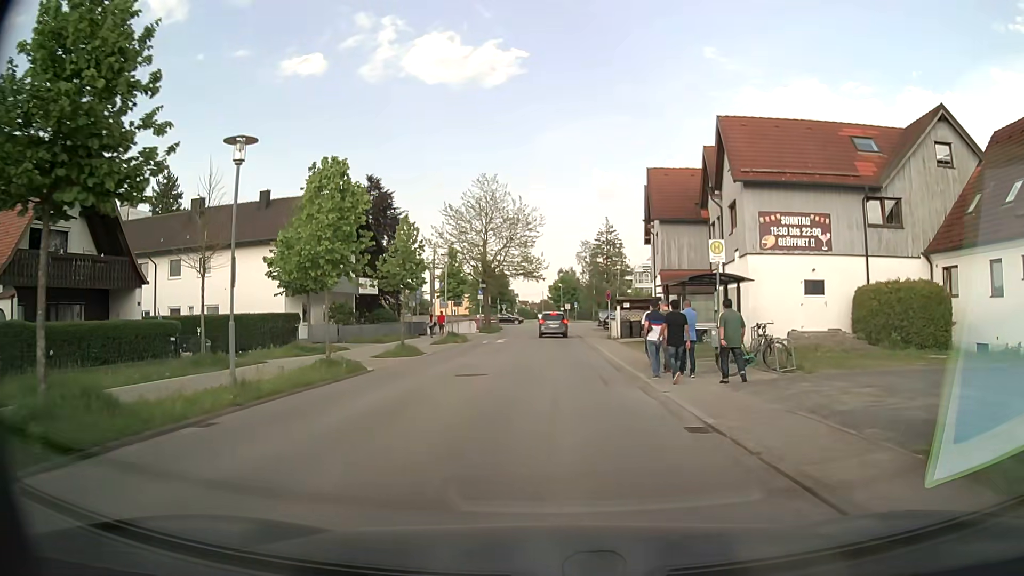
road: unclassified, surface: asphalt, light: Day
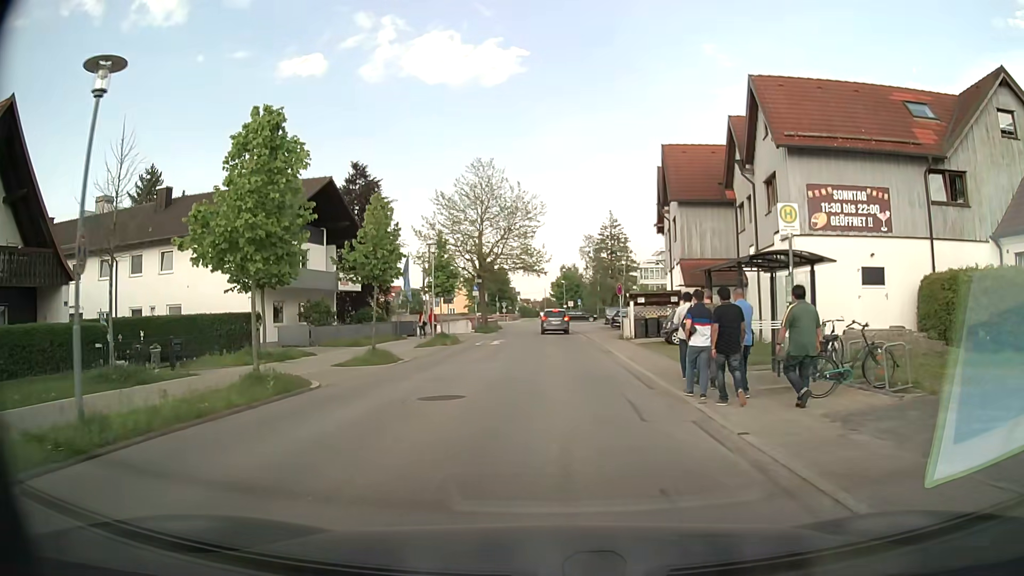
(0.0, +5.0) m; -1°
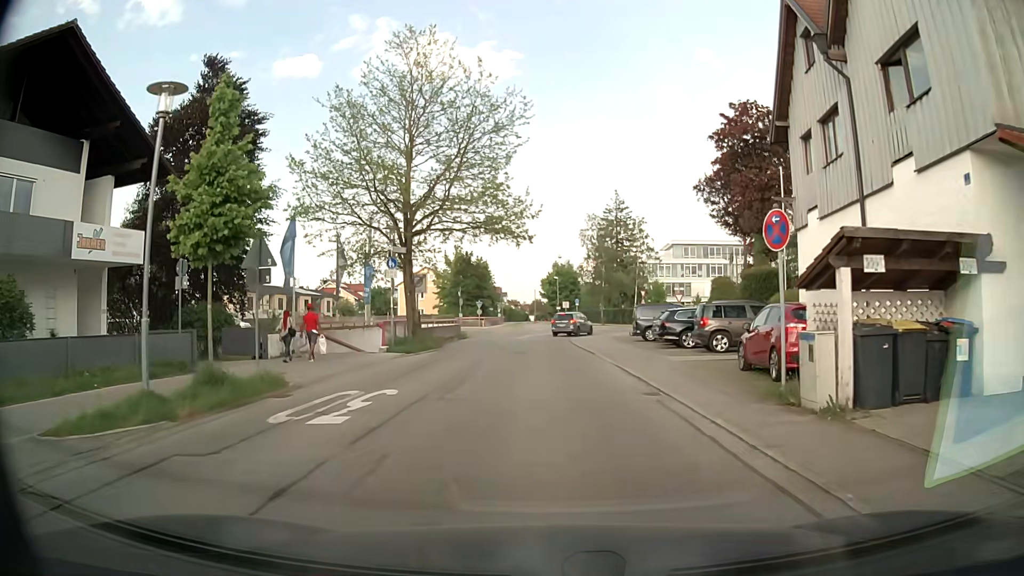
(+0.2, +24.4) m; +1°
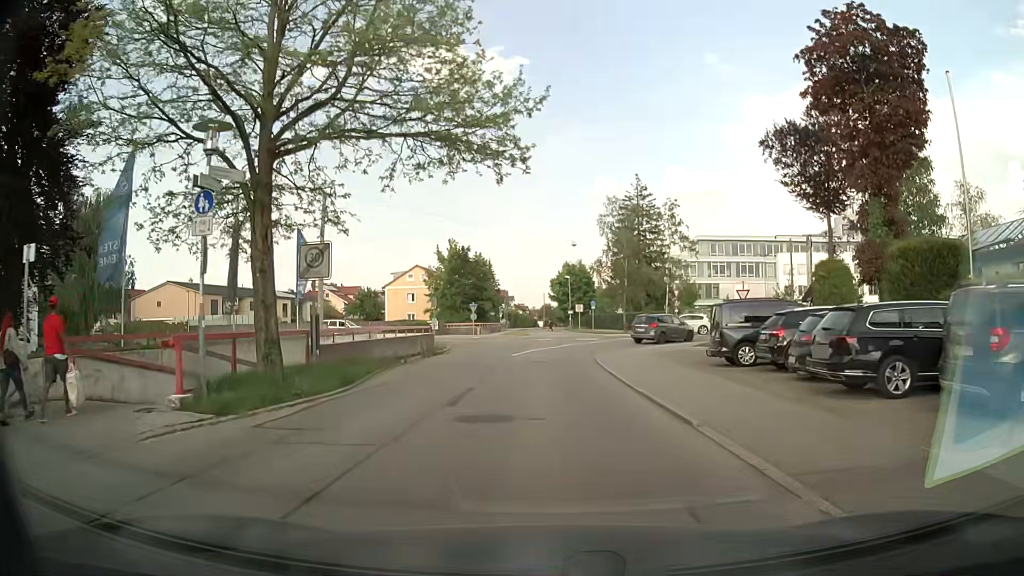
(-0.1, +14.8) m; -1°
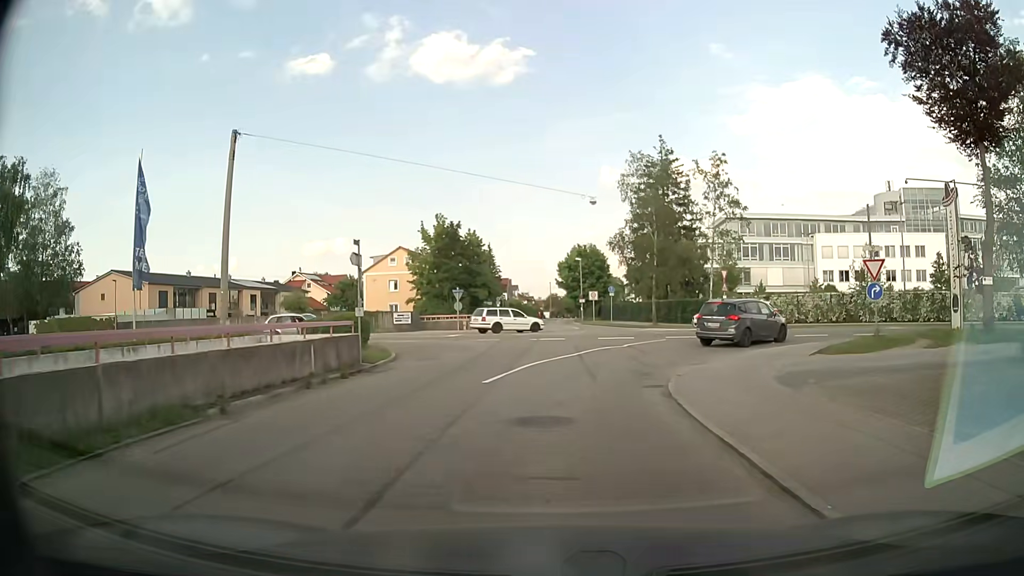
(0.0, +14.6) m; 0°
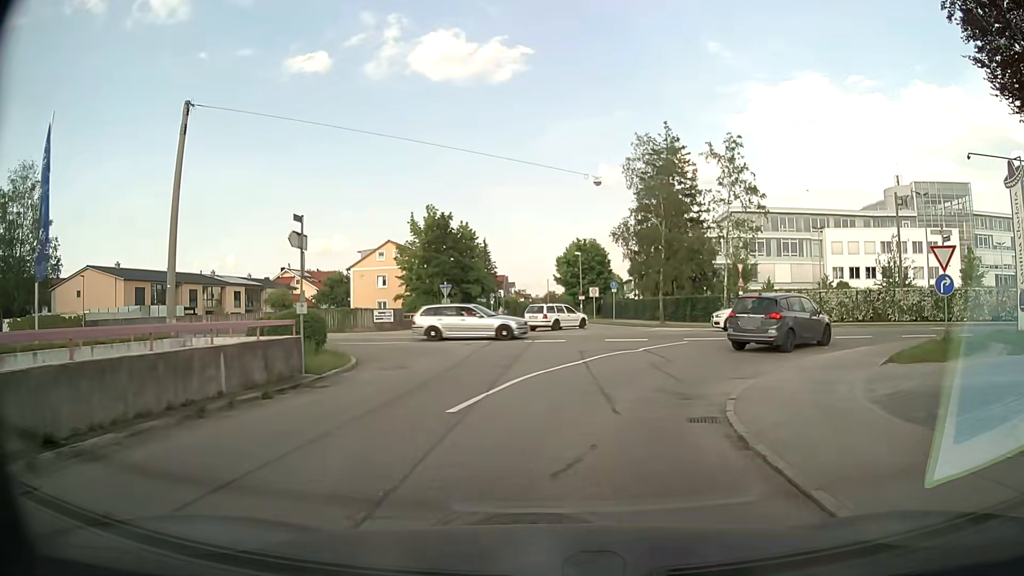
(0.0, +4.5) m; -1°
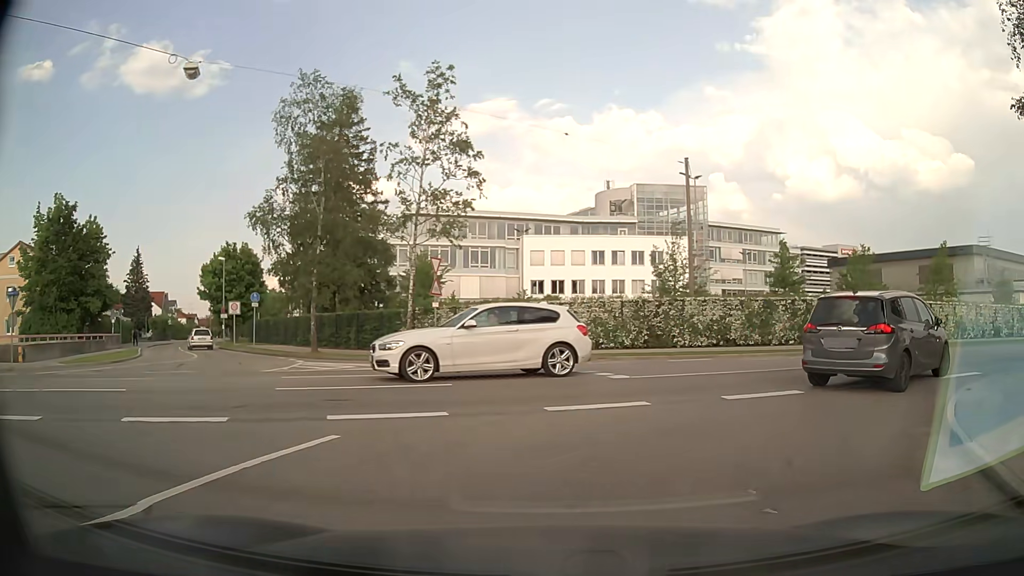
(+2.7, +15.0) m; +27°
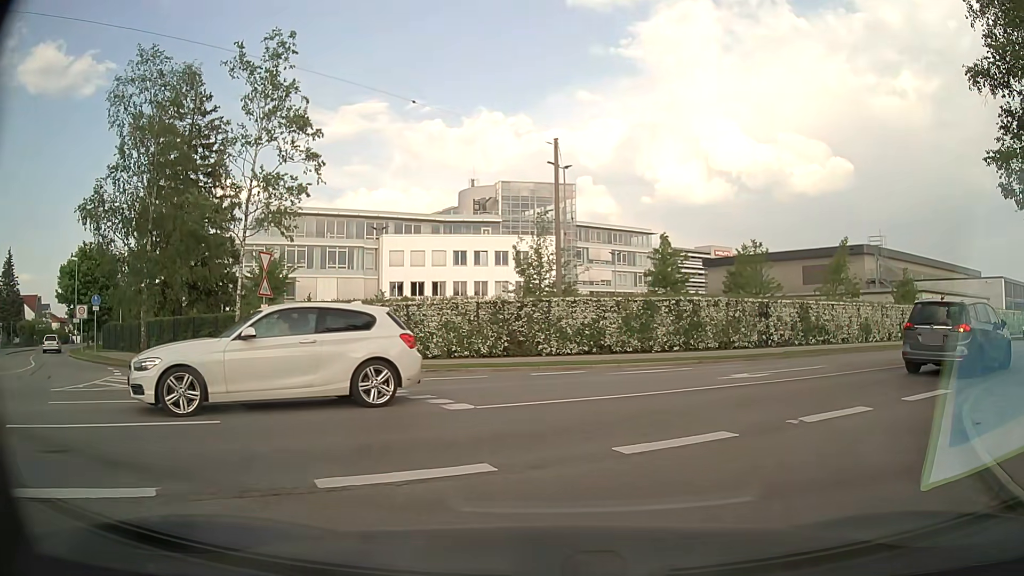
(+0.5, +3.6) m; +14°
